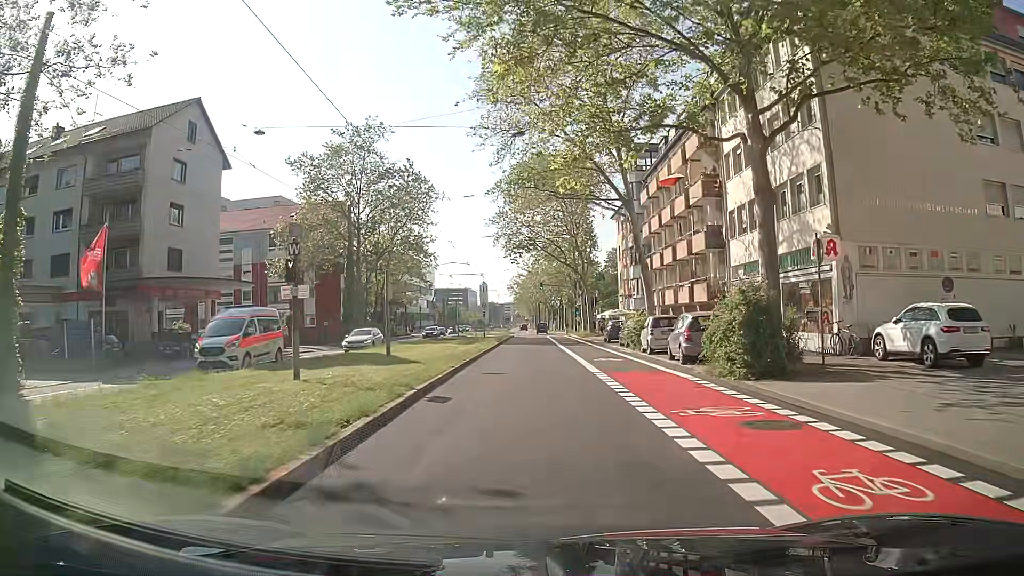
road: secondary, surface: asphalt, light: Day
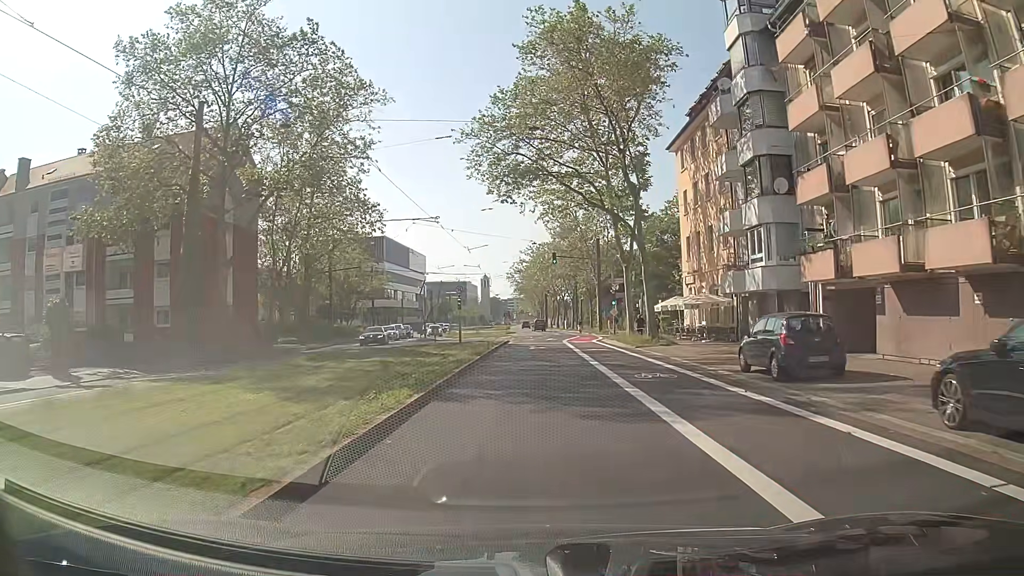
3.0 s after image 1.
(-0.2, +30.8) m; -1°
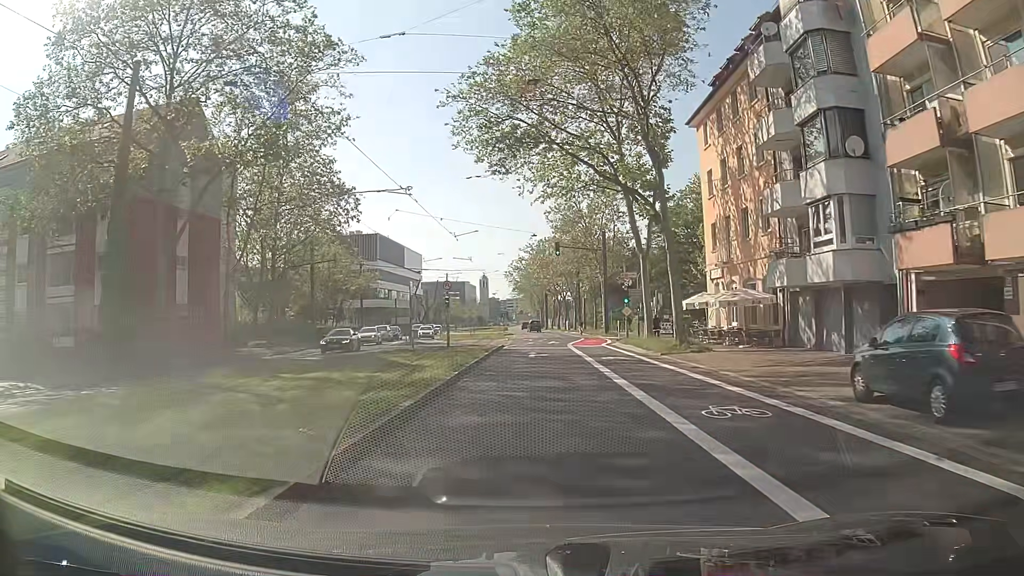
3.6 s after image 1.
(0.0, +6.6) m; +1°
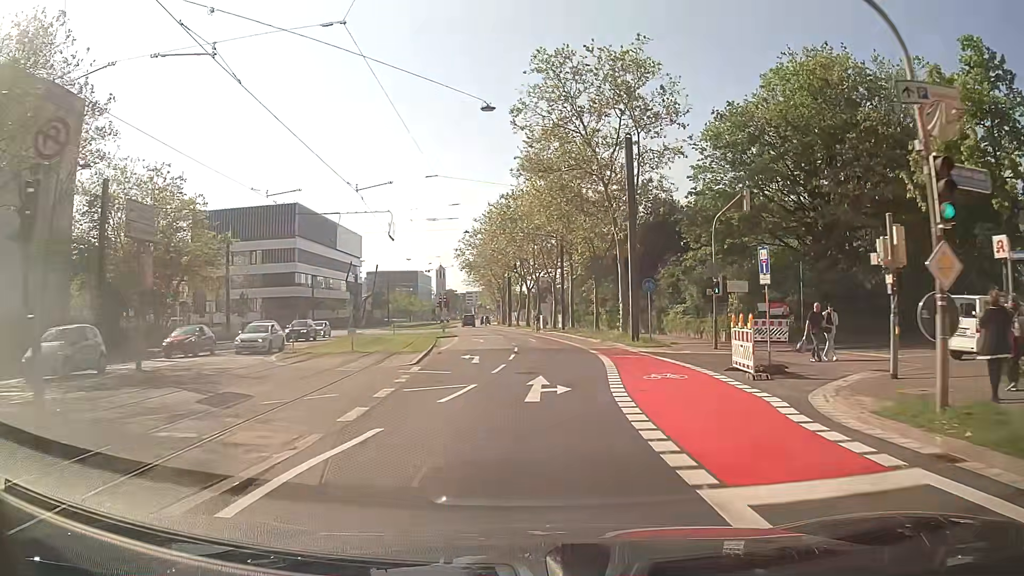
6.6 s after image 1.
(+0.2, +34.1) m; +4°
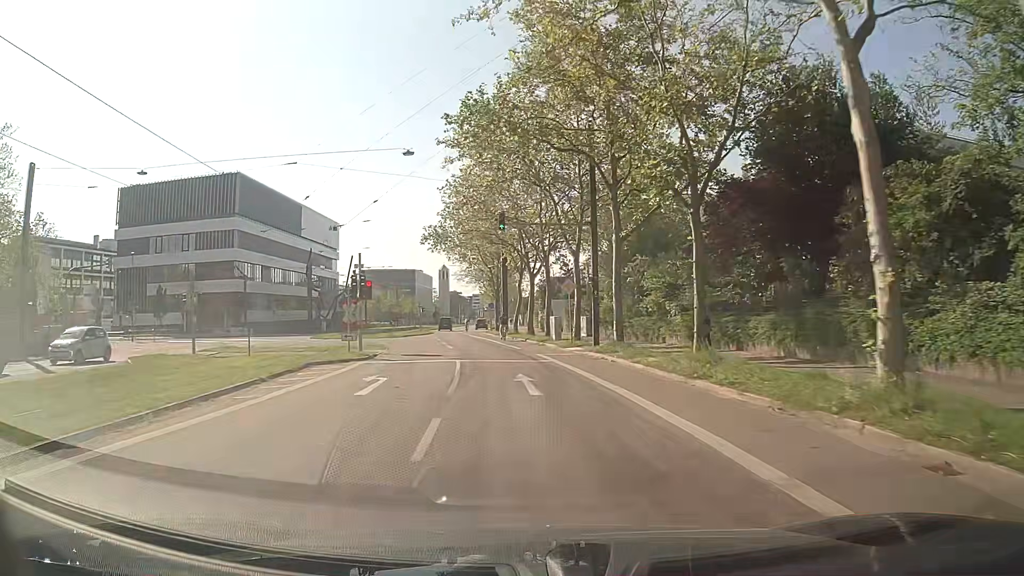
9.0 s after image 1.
(0.0, +29.2) m; -1°
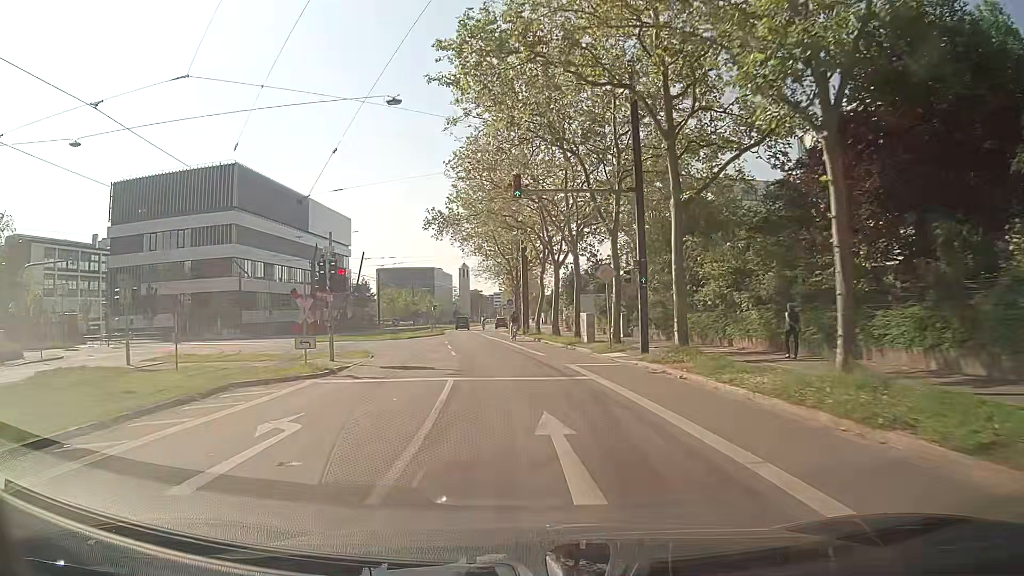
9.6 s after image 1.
(-0.1, +7.6) m; -2°
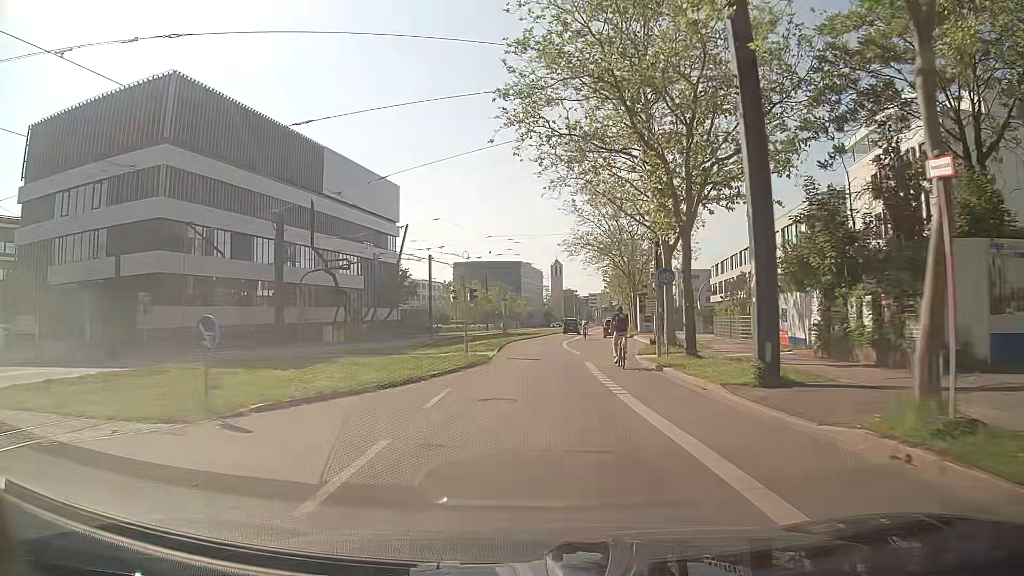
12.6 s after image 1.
(-2.9, +38.4) m; -8°
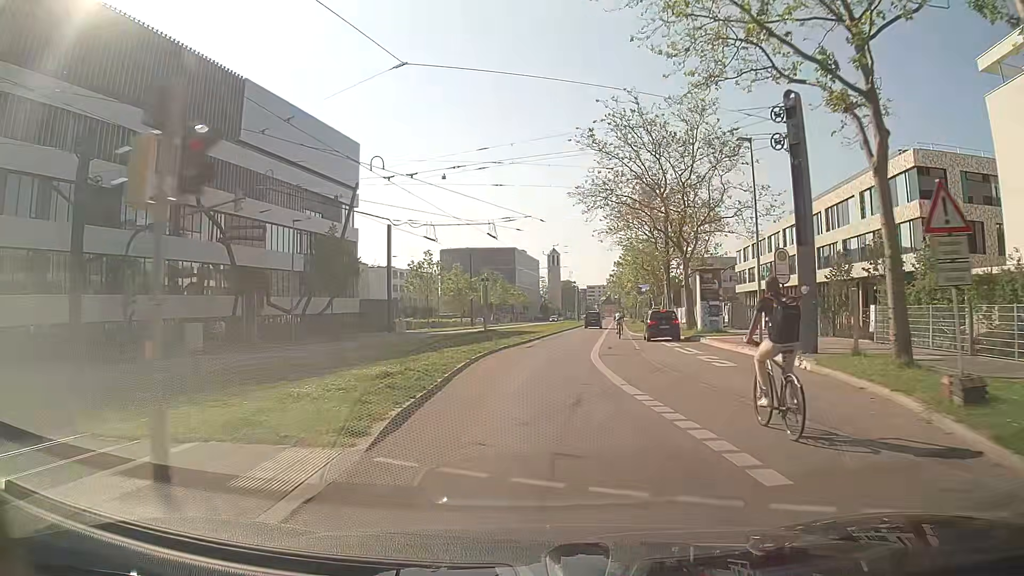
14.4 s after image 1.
(+0.3, +23.6) m; +1°
